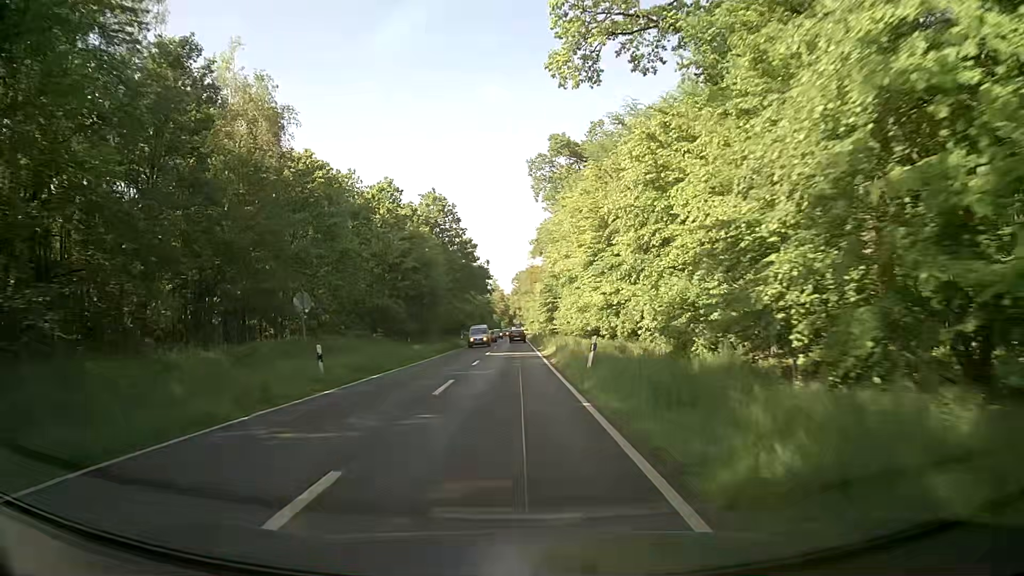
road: secondary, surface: asphalt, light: Day
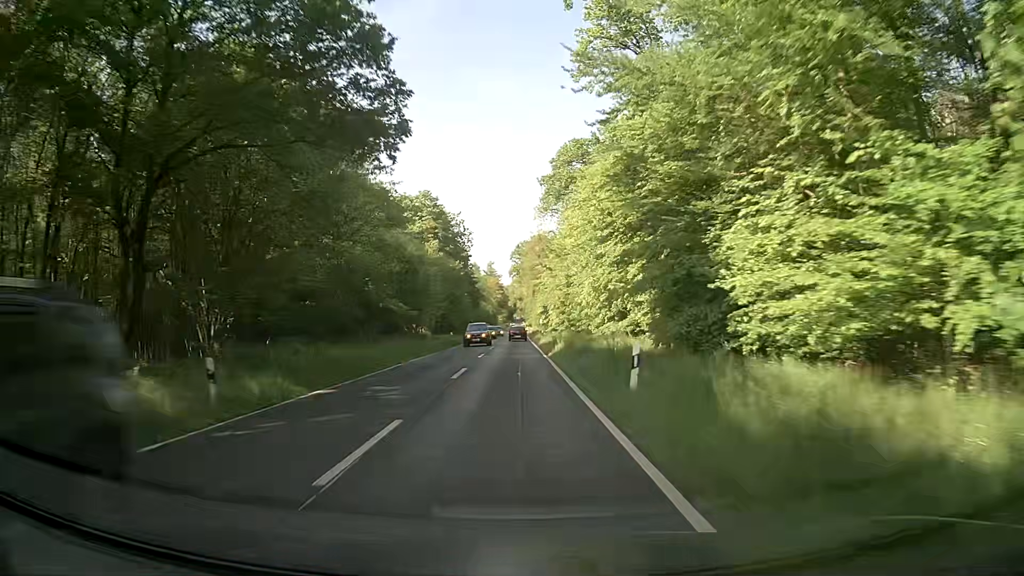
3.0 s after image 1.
(+0.4, +56.8) m; 0°
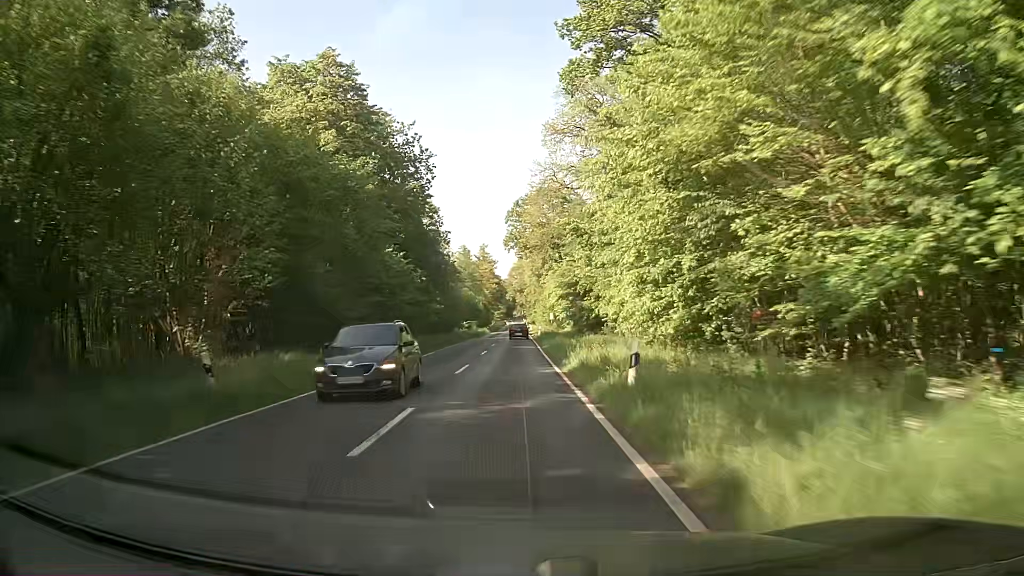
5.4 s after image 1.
(+0.2, +45.7) m; 0°
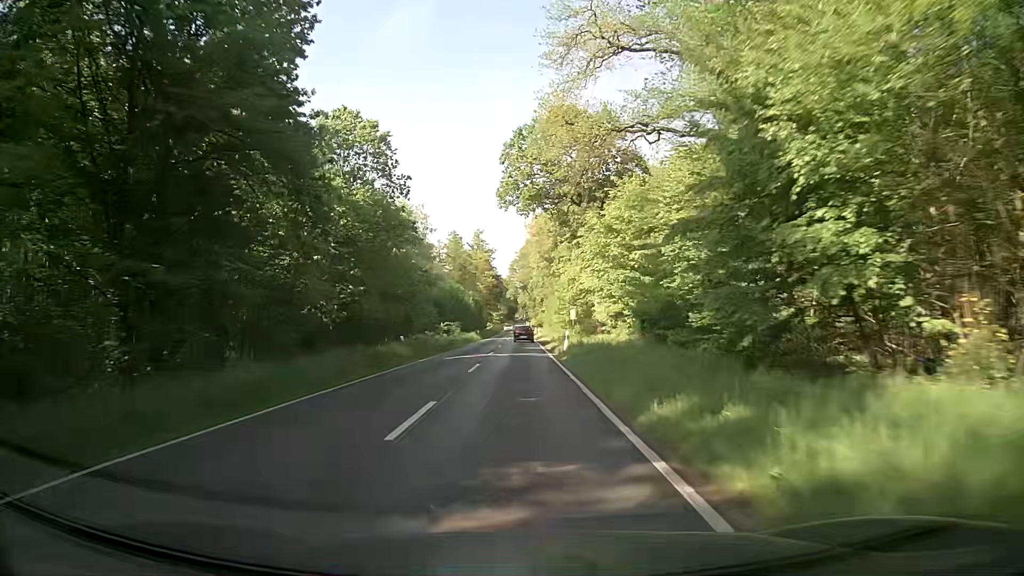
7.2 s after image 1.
(-0.1, +34.4) m; -1°
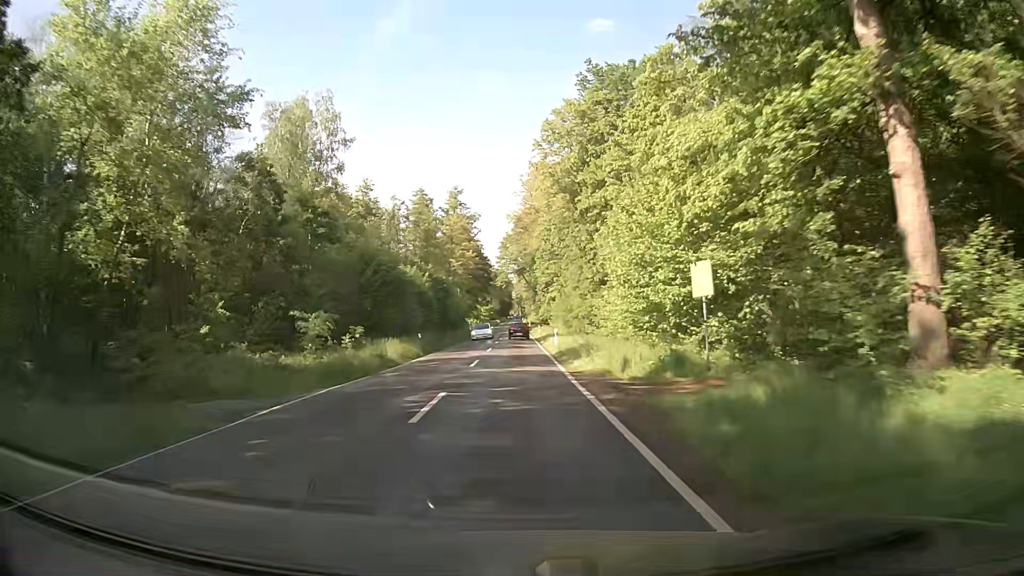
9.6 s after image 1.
(+0.9, +45.8) m; +2°
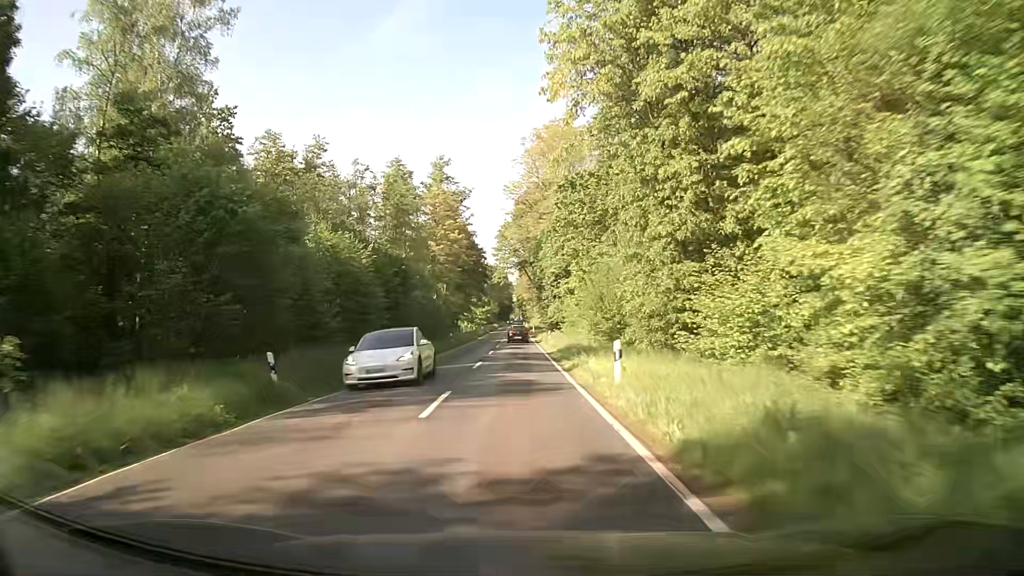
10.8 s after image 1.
(-0.2, +22.9) m; -1°
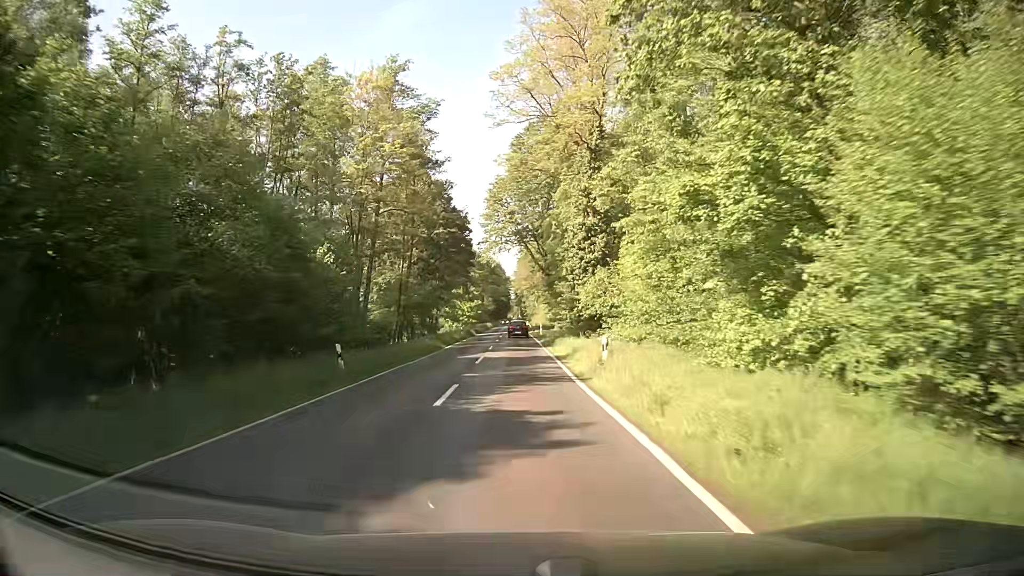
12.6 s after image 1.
(+0.2, +34.3) m; 0°
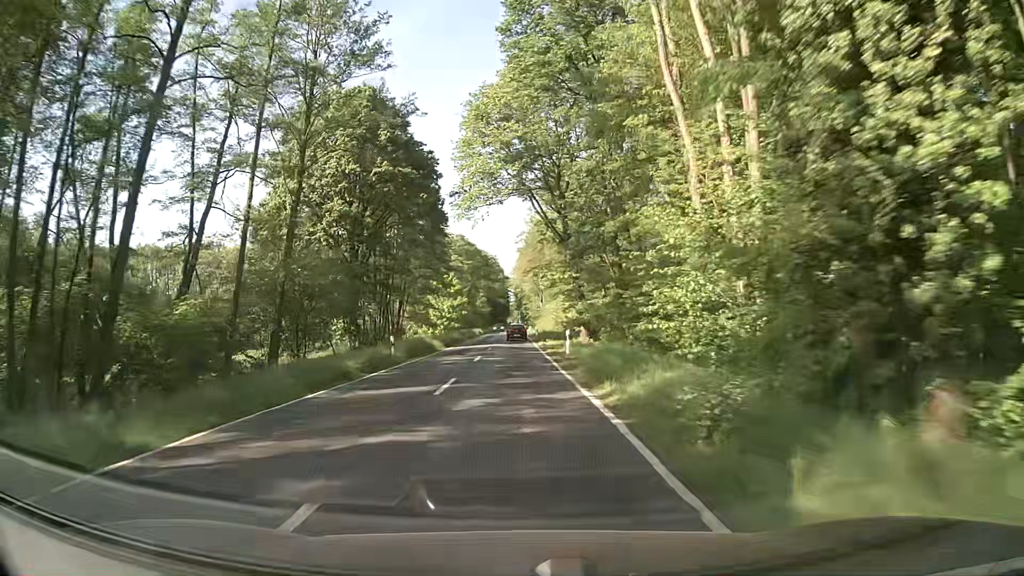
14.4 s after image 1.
(0.0, +34.2) m; 0°
(0, +10) (0, +20) (0, +30) (-1, +40) (-1, +50) (-1, +60) (-1, +70) (-1, +80) (-1, +90) (-1, +100) m
